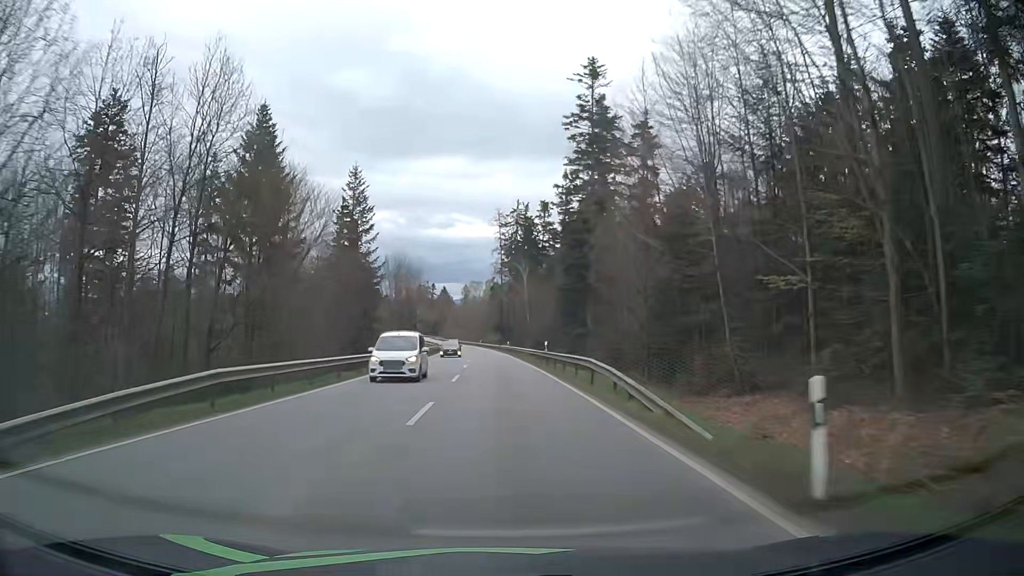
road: secondary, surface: asphalt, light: Day
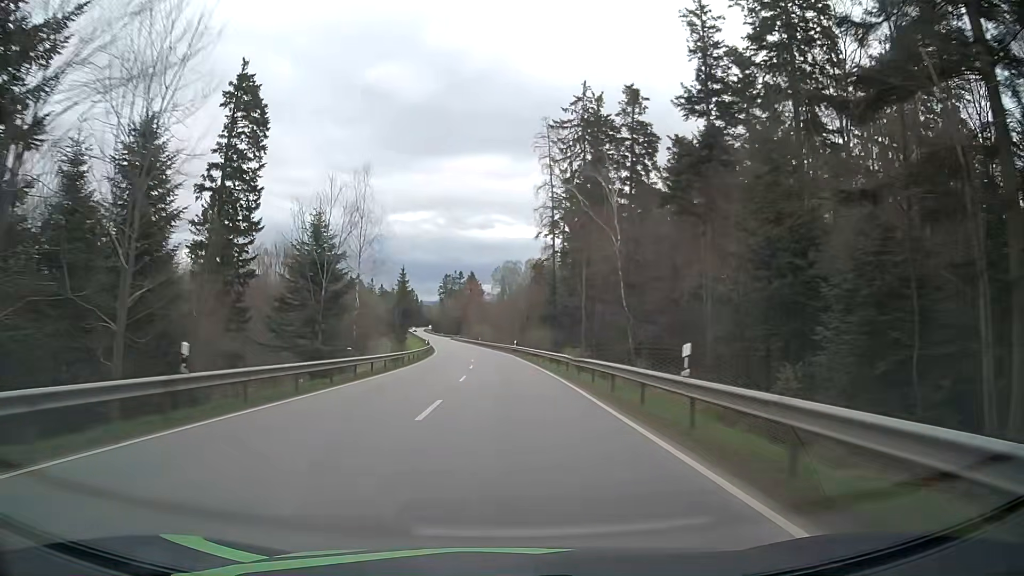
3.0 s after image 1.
(-2.3, +71.0) m; -4°
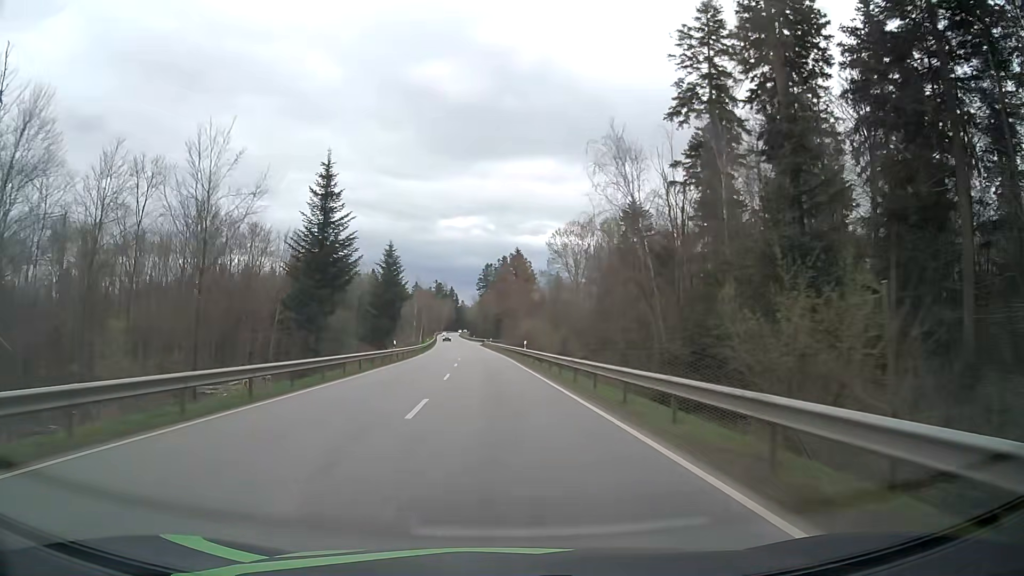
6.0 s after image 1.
(-2.2, +71.7) m; -4°
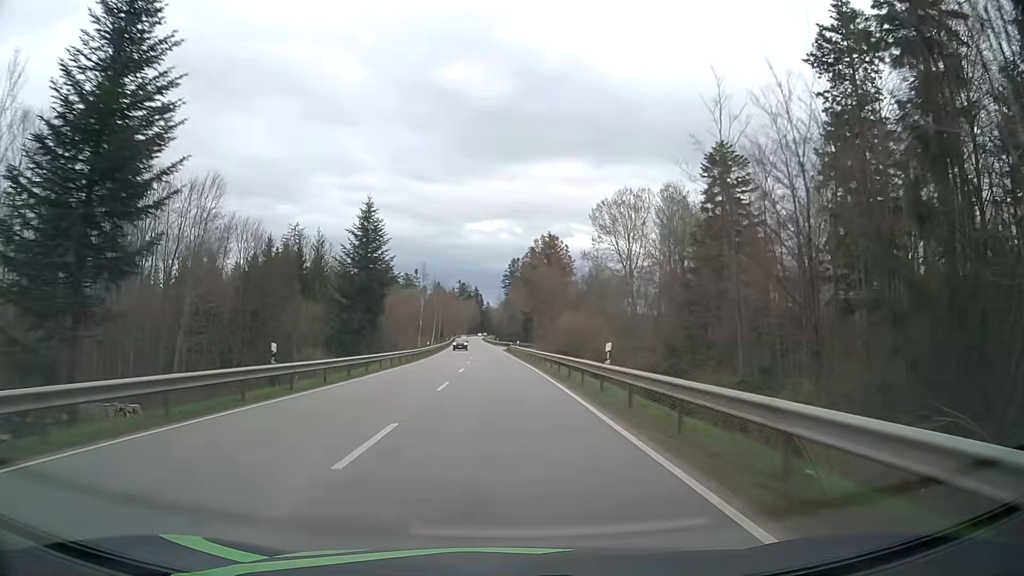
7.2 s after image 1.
(-0.6, +28.8) m; -2°
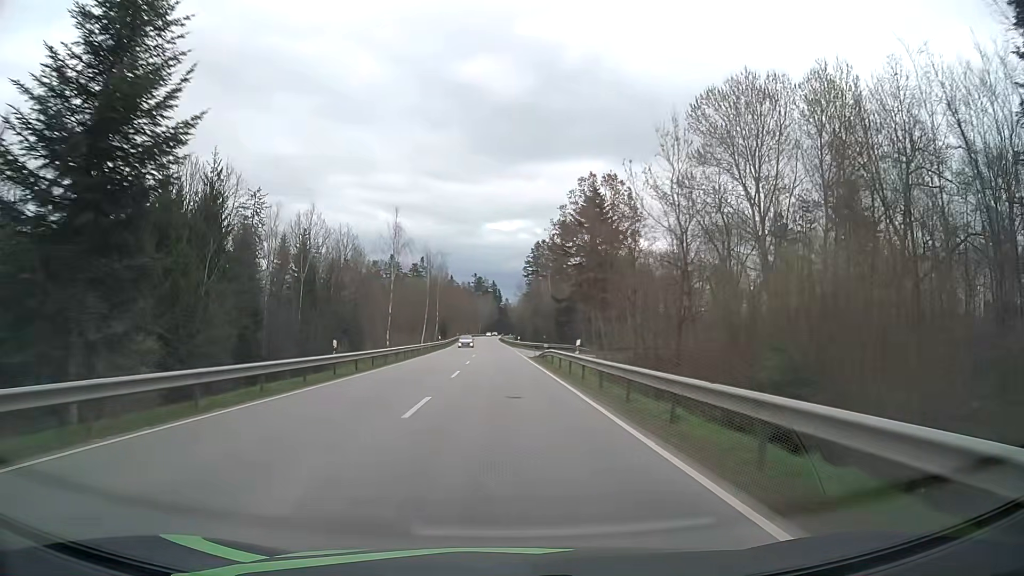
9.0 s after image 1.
(-0.8, +43.2) m; -2°
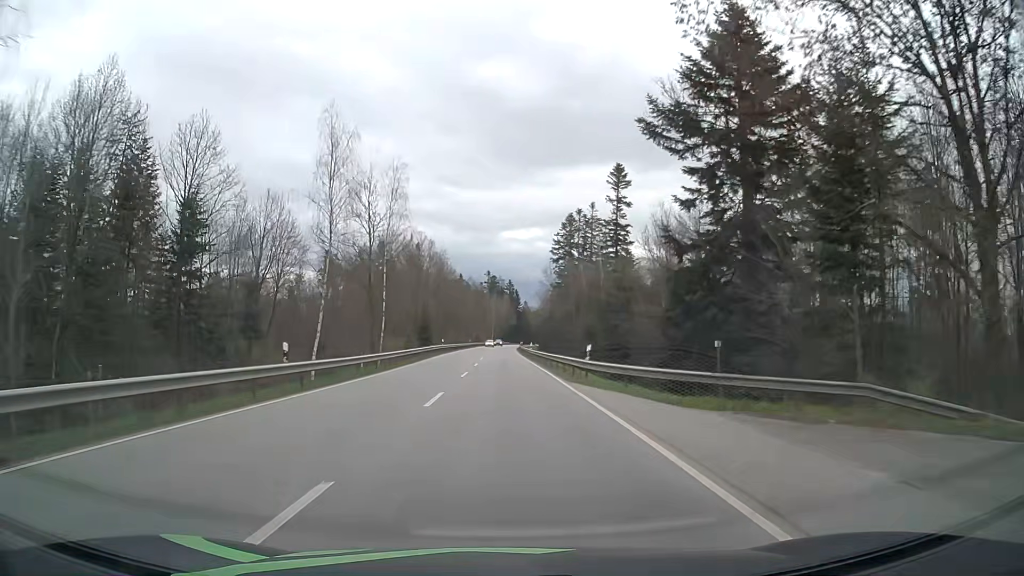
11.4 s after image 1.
(-1.0, +57.3) m; -2°
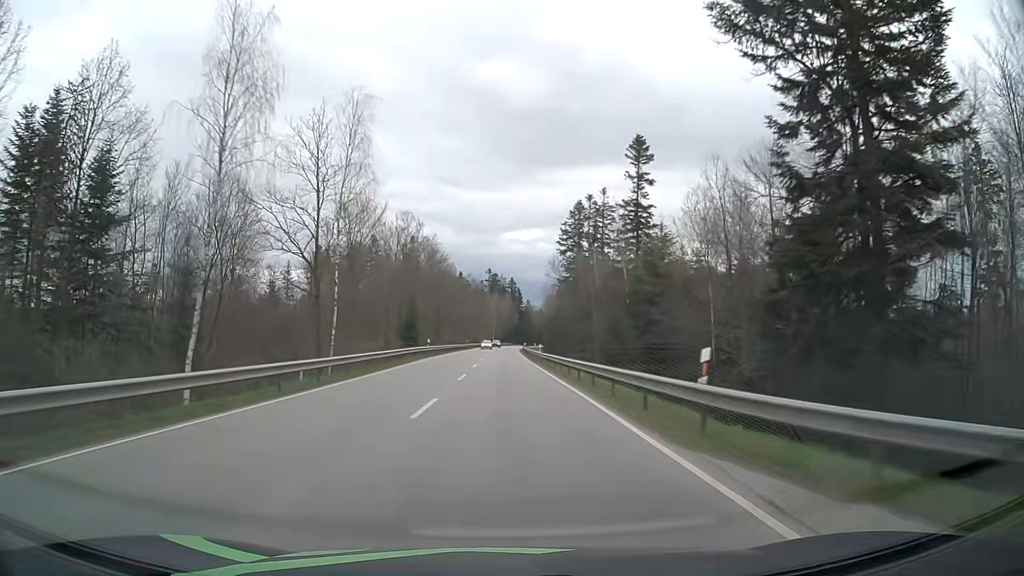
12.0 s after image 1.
(0.0, +14.3) m; 0°
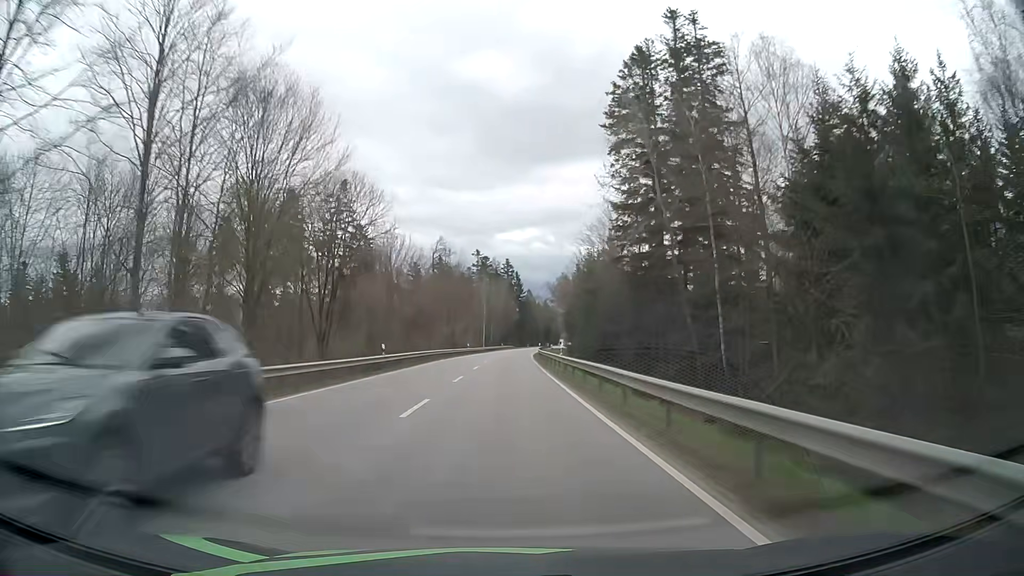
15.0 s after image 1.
(+0.2, +71.5) m; 0°
(0, +10) (0, +20) (0, +30) (0, +40) (0, +50) (0, +60) (+1, +70) (+1, +80) (+2, +90) (+2, +100) m
